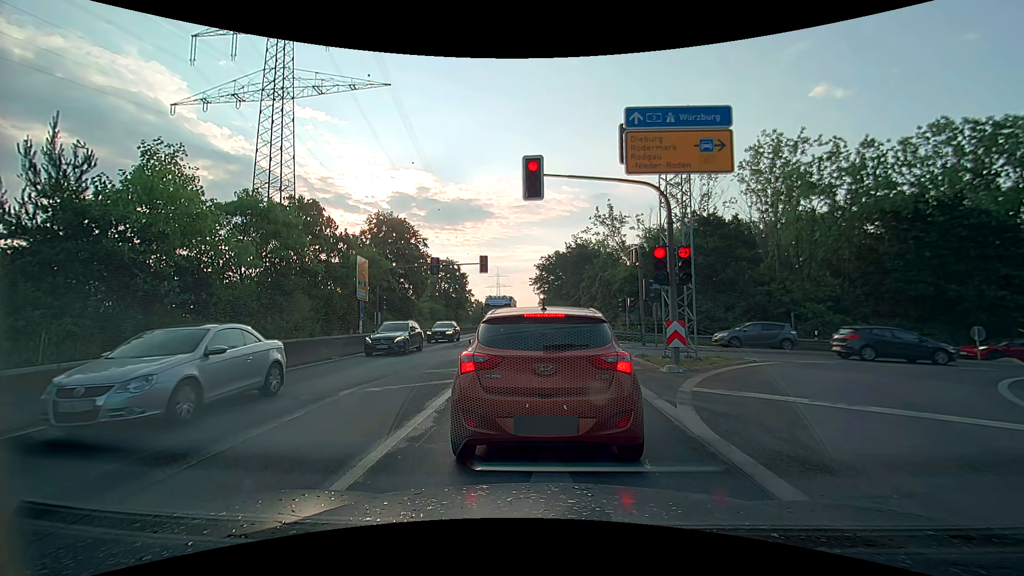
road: secondary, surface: asphalt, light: Day
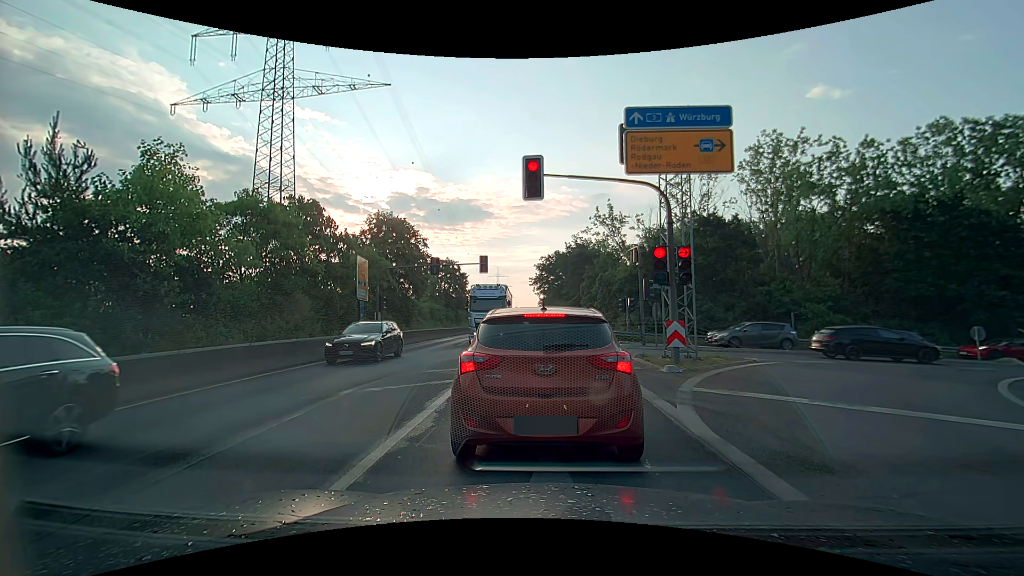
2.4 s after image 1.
(0.0, 0.0) m; 0°
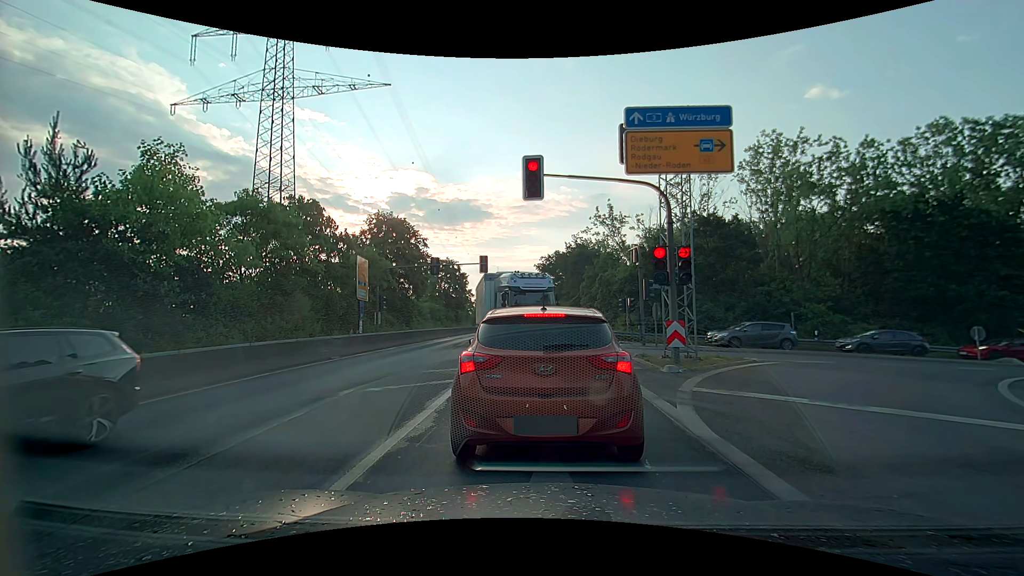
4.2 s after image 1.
(0.0, 0.0) m; 0°
(0, +10) (0, +20) (0, +30) (0, +40) (0, +50) (0, +60) (0, +70) (0, +80) (0, +90) (0, +100) m
